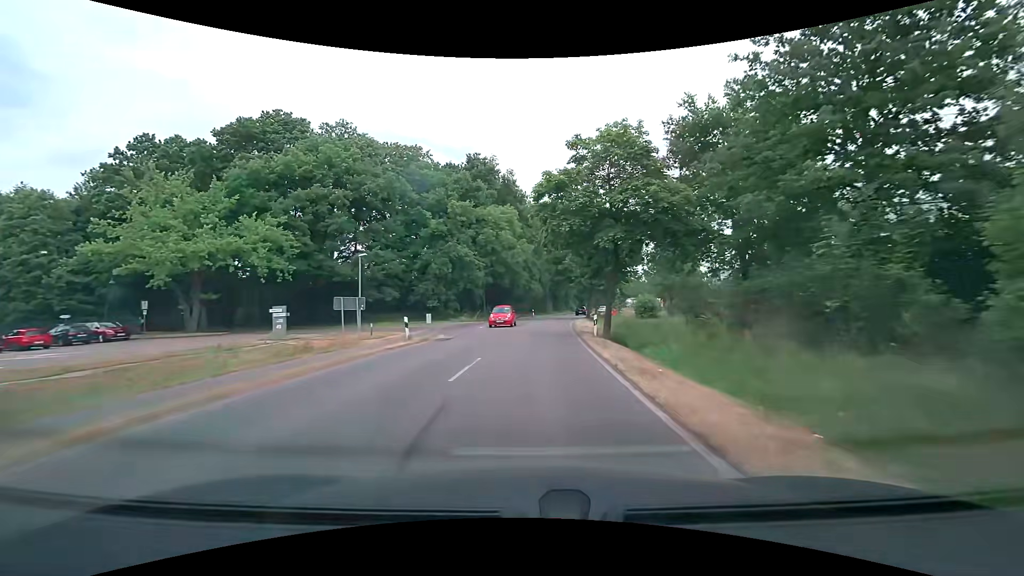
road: secondary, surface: asphalt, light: Day
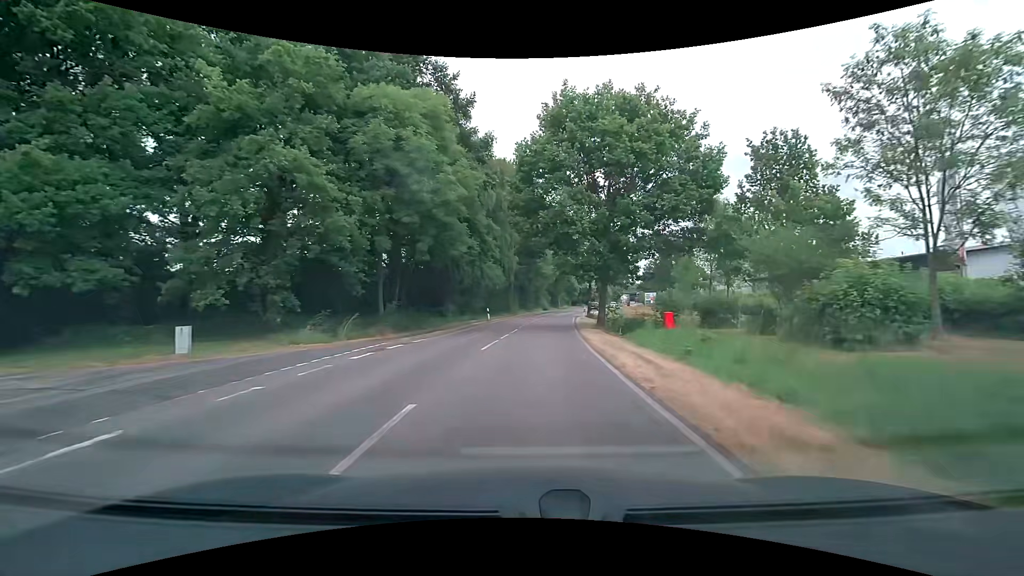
(+1.0, +30.4) m; +4°
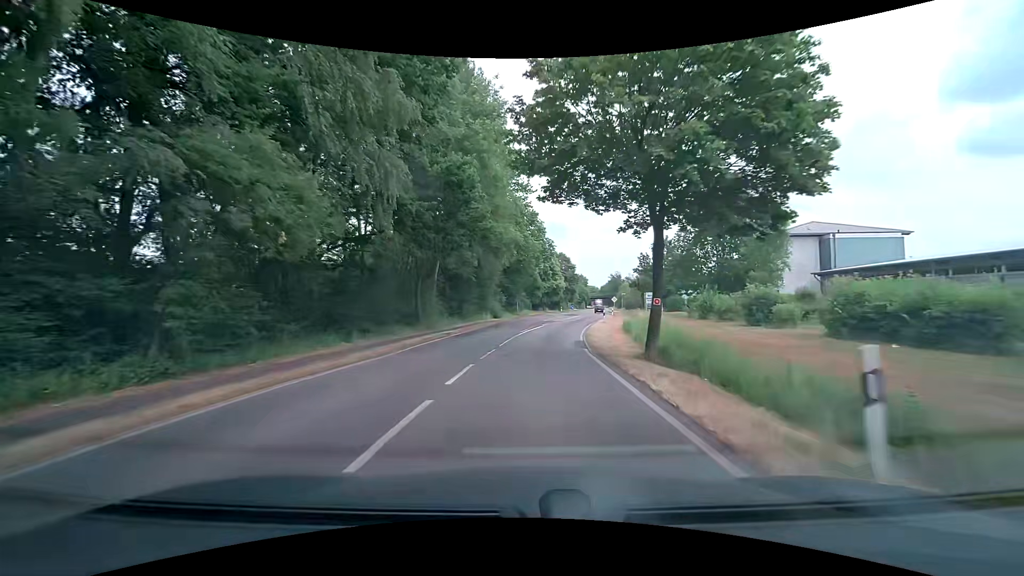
(+1.7, +38.0) m; +5°
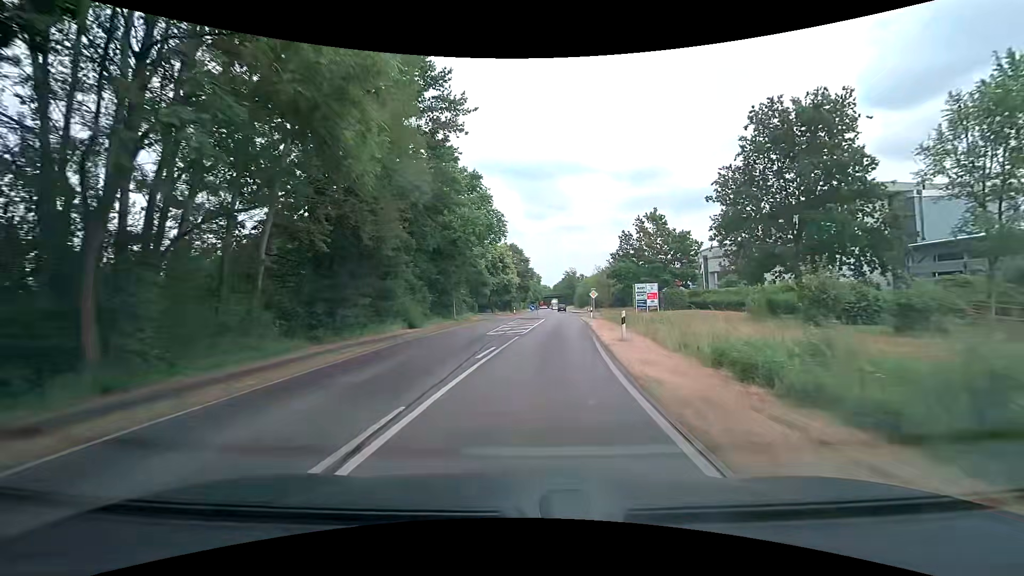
(+0.8, +22.8) m; +5°
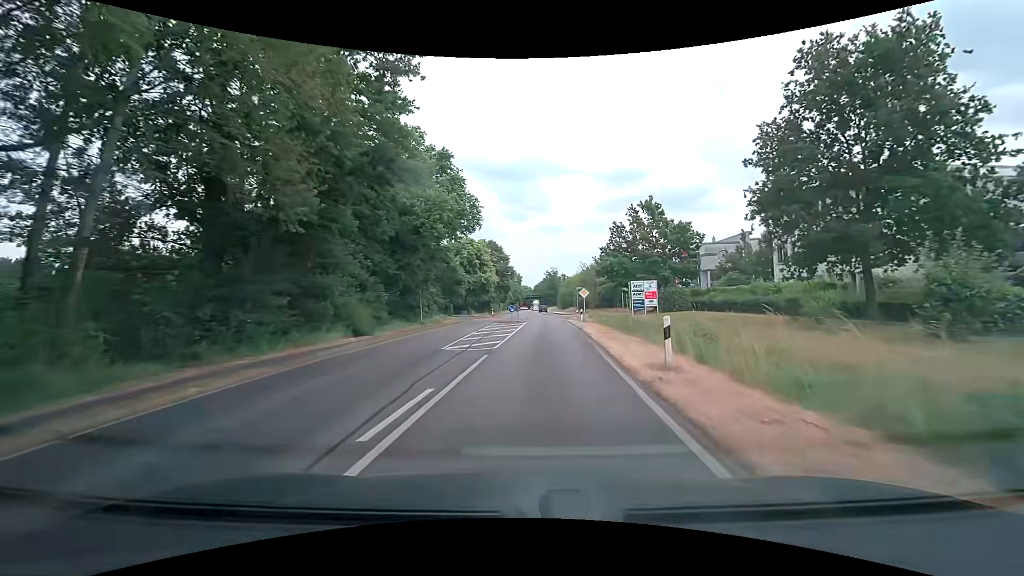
(+0.2, +7.6) m; +2°
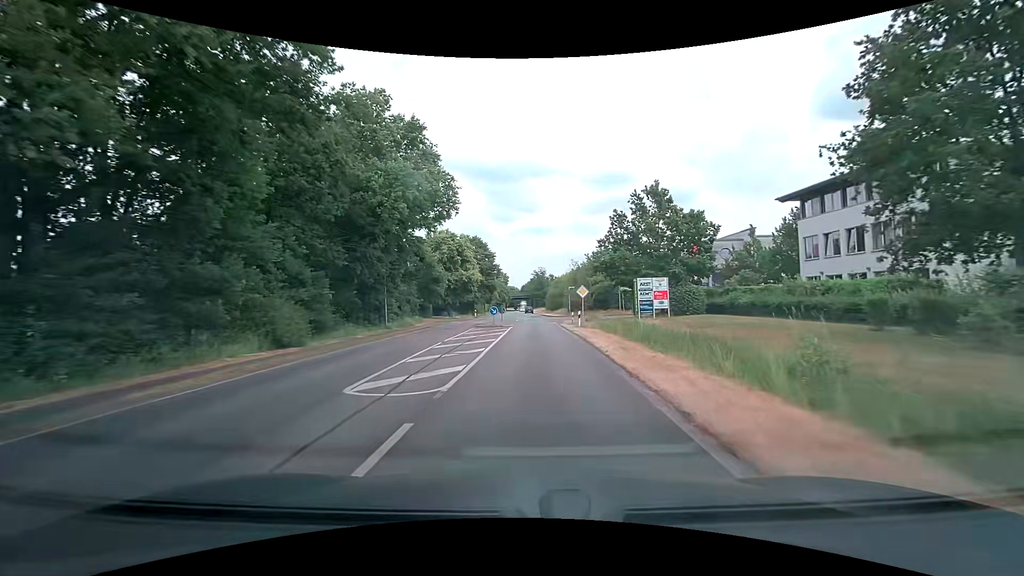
(+0.1, +7.6) m; +1°
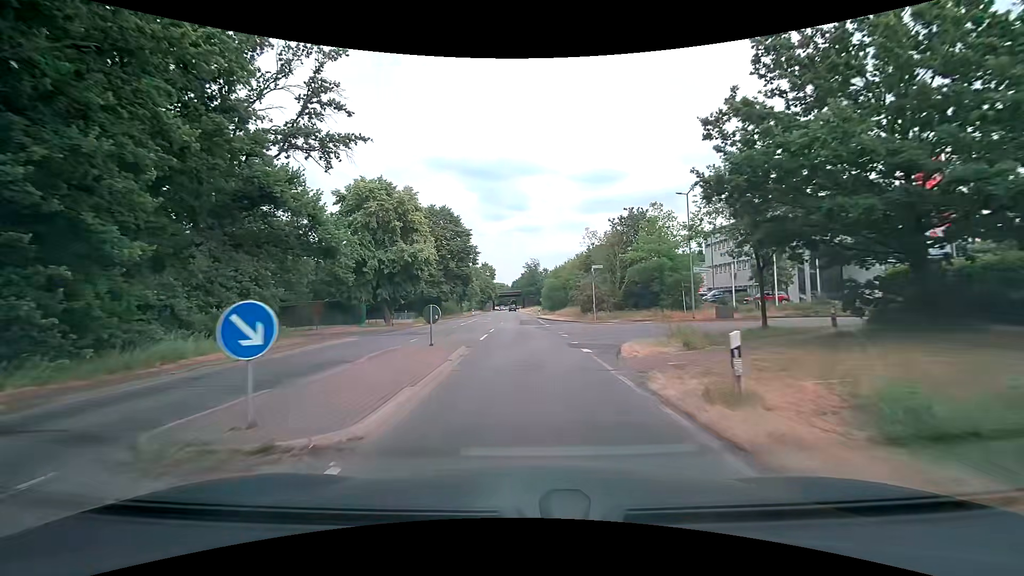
(+0.8, +30.5) m; +1°
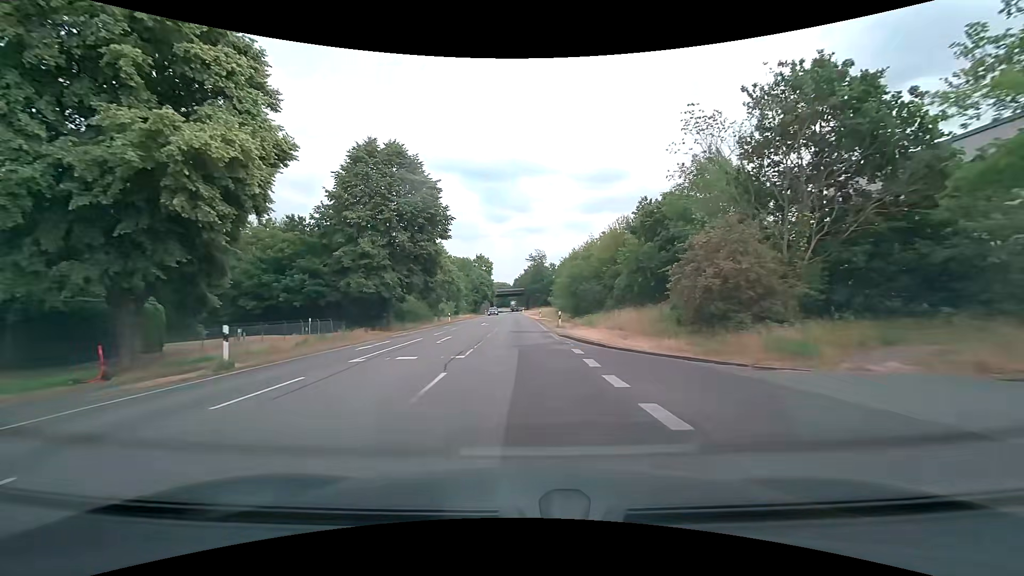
(-0.2, +30.5) m; 0°
(0, +10) (0, +20) (0, +30) (0, +40) (-1, +50) (-1, +60) (-2, +70) (-2, +80) (-3, +90) (-3, +100) m
